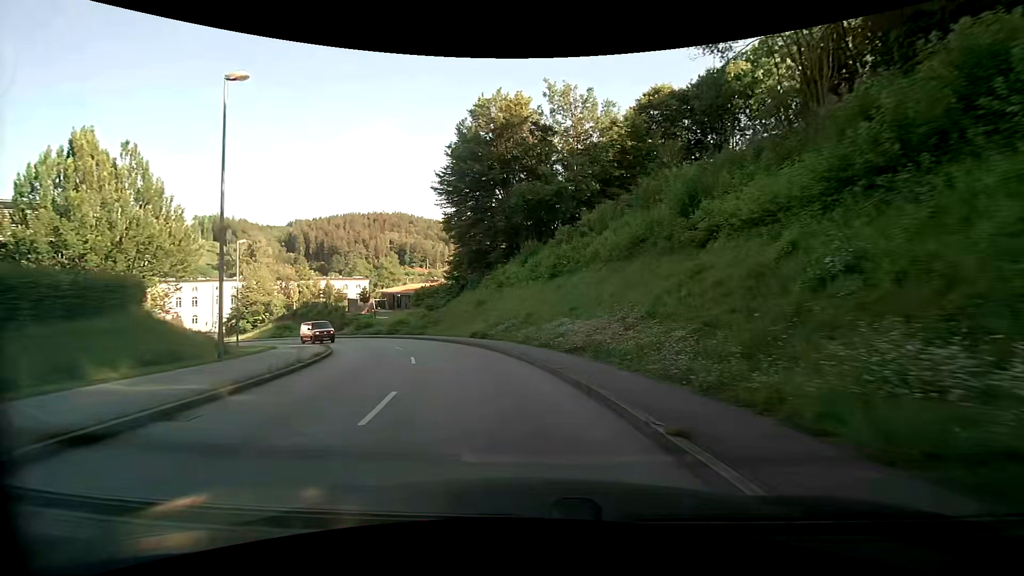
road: tertiary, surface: asphalt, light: Day
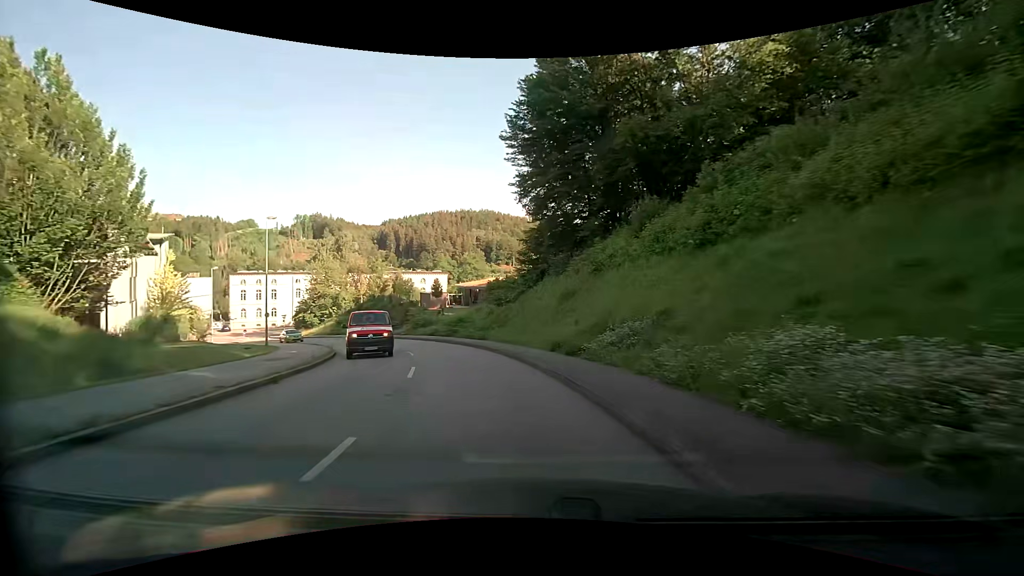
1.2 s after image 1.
(-1.0, +12.8) m; -10°
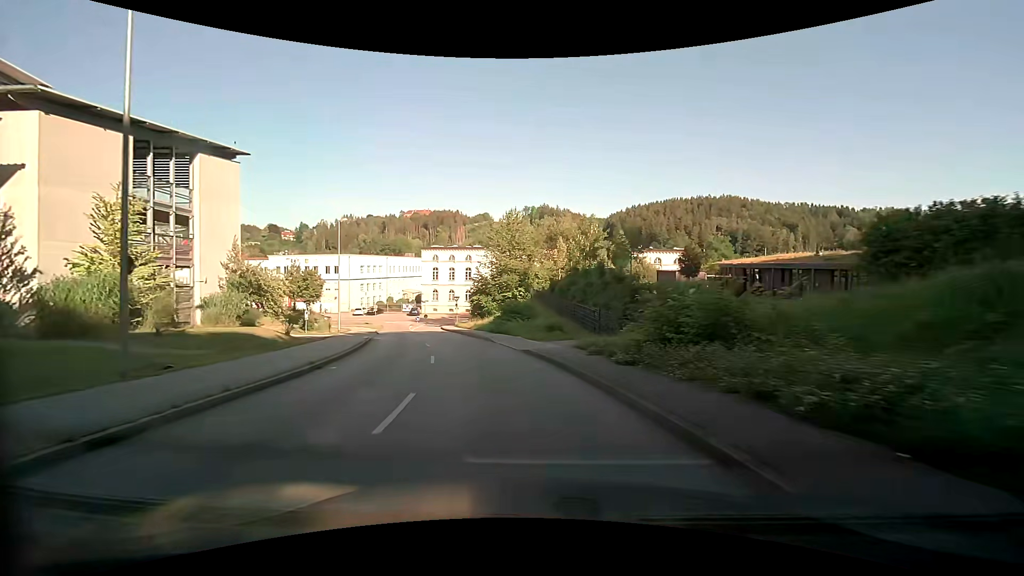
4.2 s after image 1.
(-7.8, +32.9) m; -25°
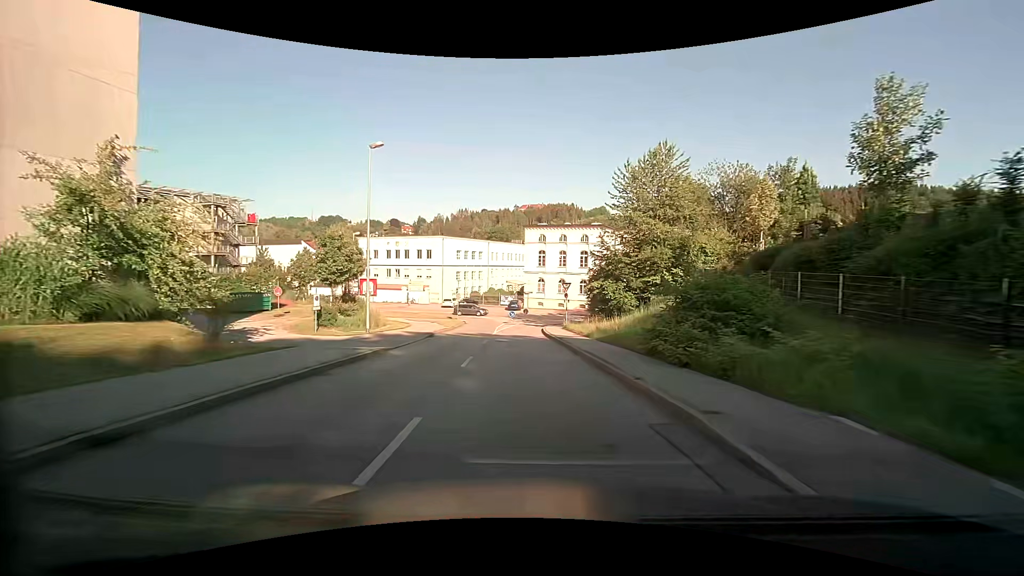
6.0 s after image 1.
(-2.6, +20.4) m; -13°
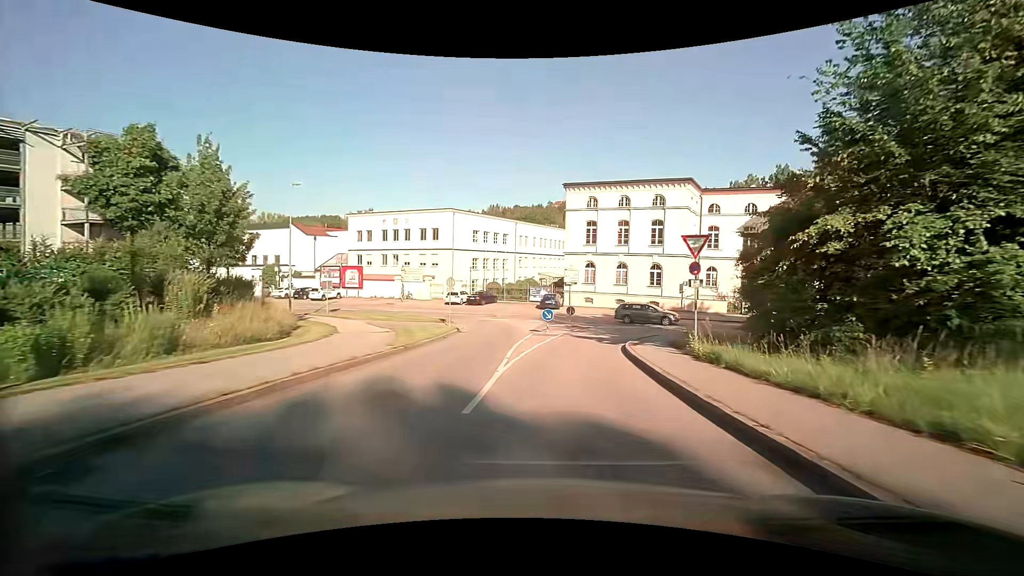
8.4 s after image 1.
(-1.1, +23.5) m; -4°
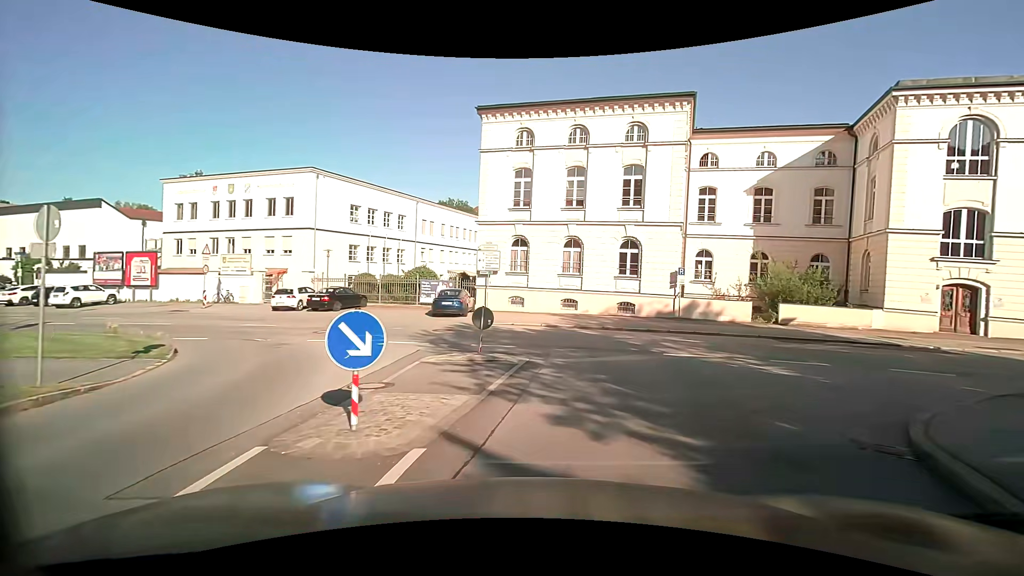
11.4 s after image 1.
(+1.4, +20.2) m; +10°
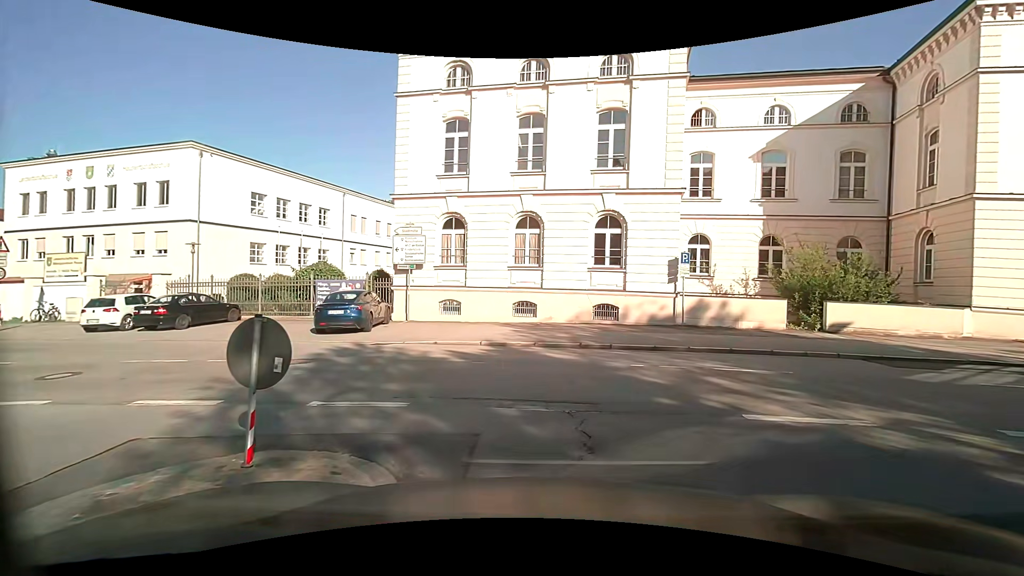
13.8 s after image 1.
(+0.4, +8.5) m; +5°
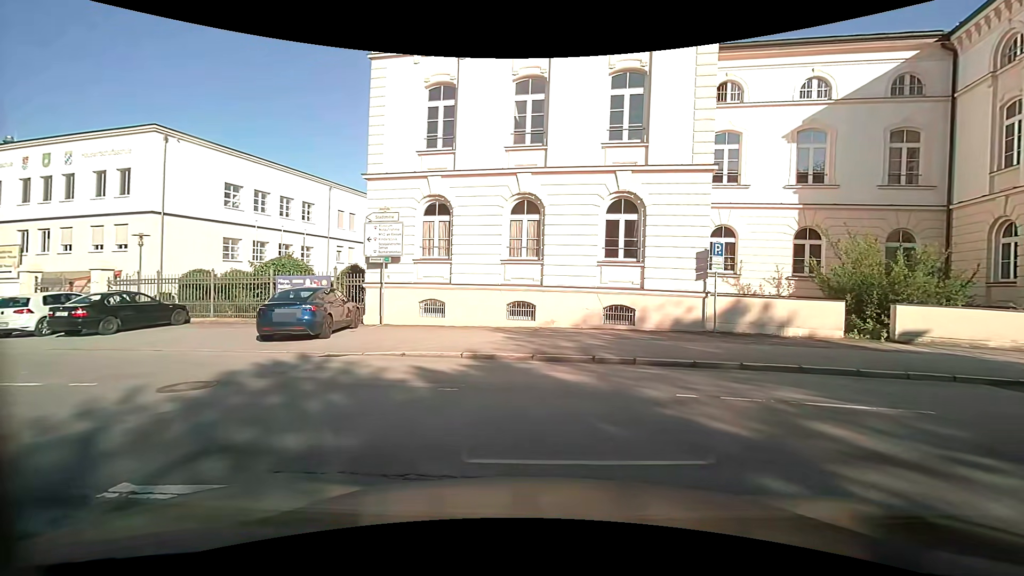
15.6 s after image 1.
(0.0, +3.2) m; 0°
(-2, +9) (-11, +13) (-21, +15) (-31, +17) (-41, +18) (-51, +18) (-61, +18) (-71, +18) (-81, +17) (-91, +17) m
